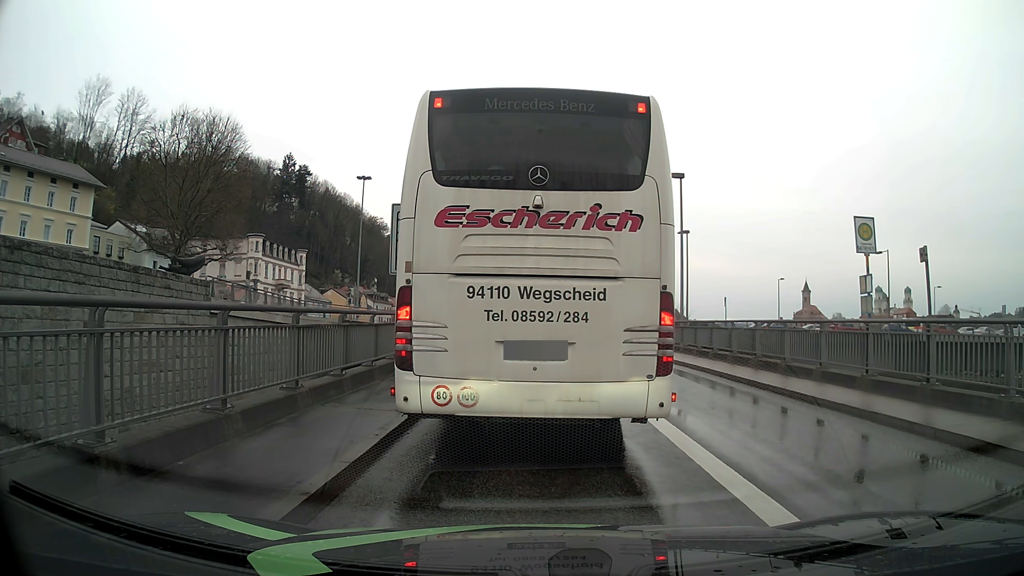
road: primary_link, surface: asphalt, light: Day
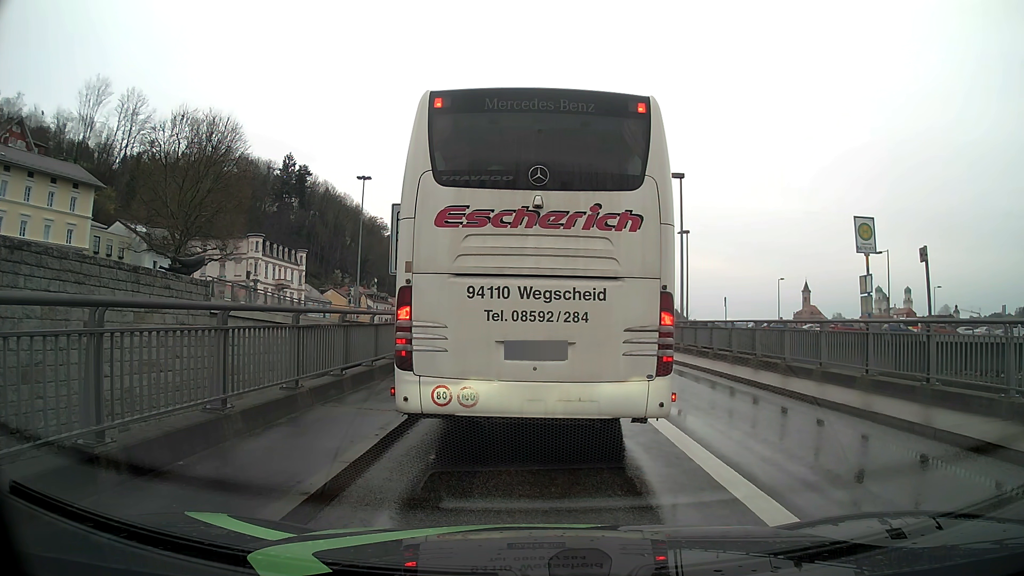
(0.0, 0.0) m; 0°
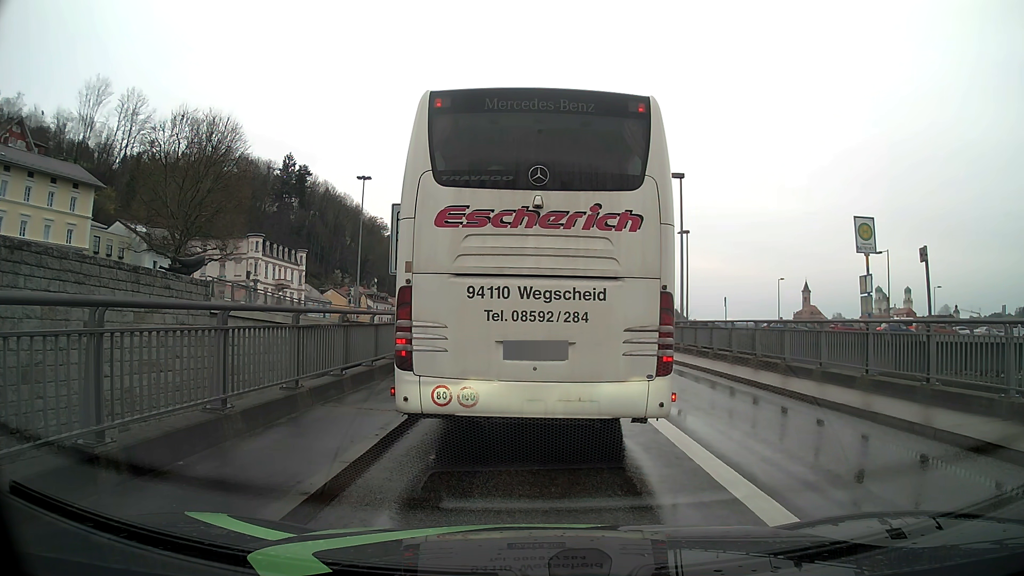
(0.0, 0.0) m; 0°
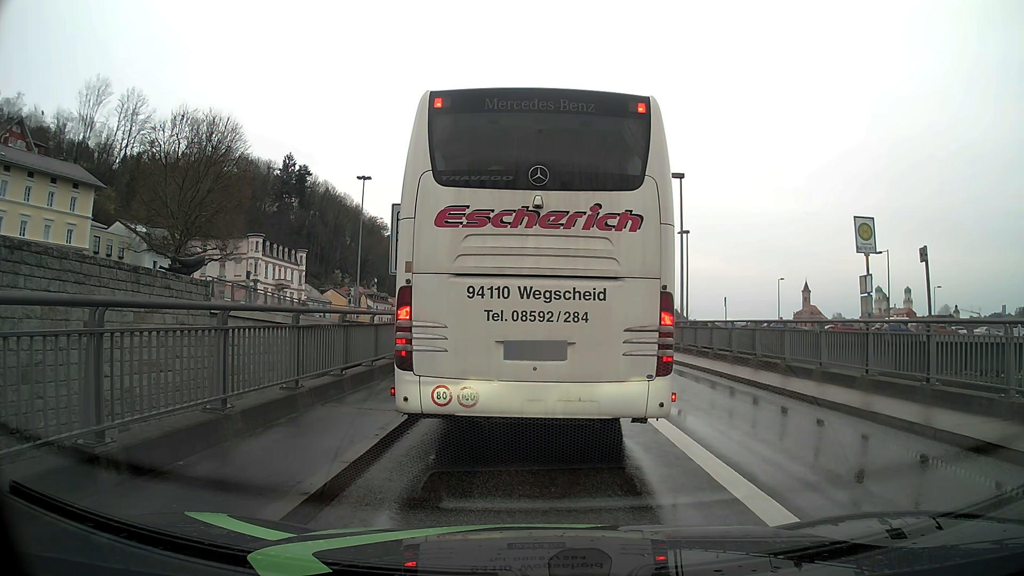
(0.0, 0.0) m; 0°
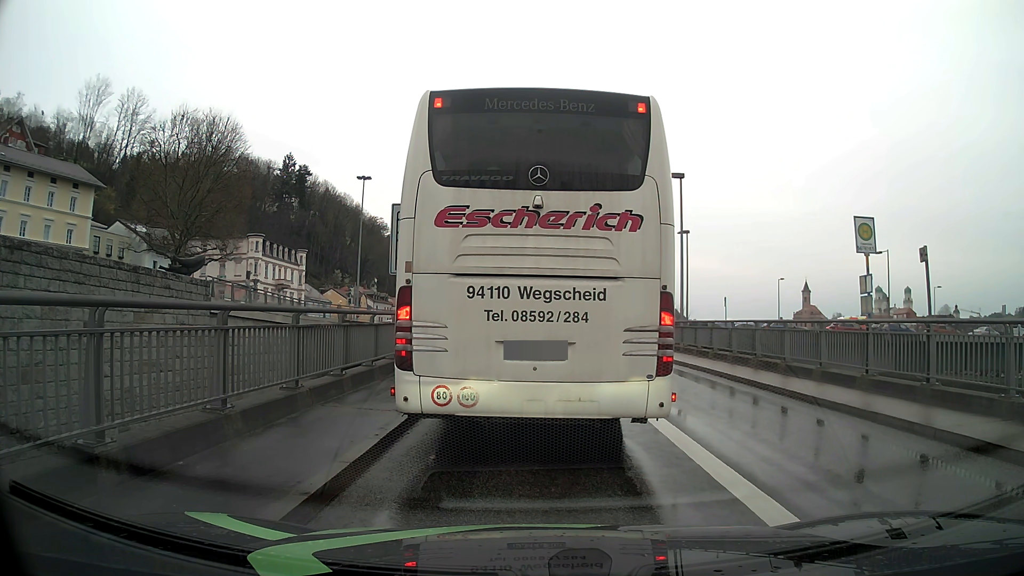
(0.0, 0.0) m; 0°
